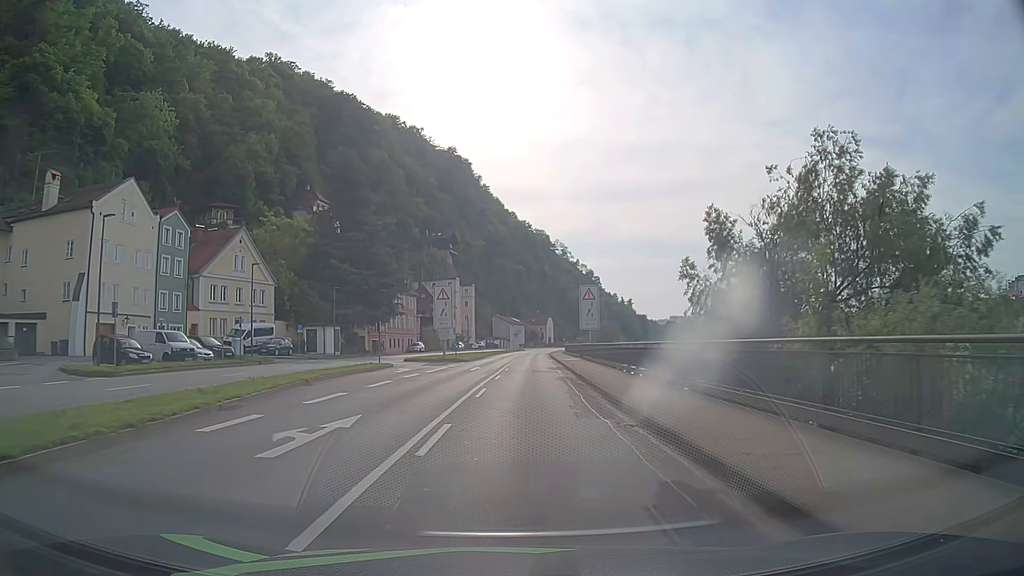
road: primary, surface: asphalt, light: Day
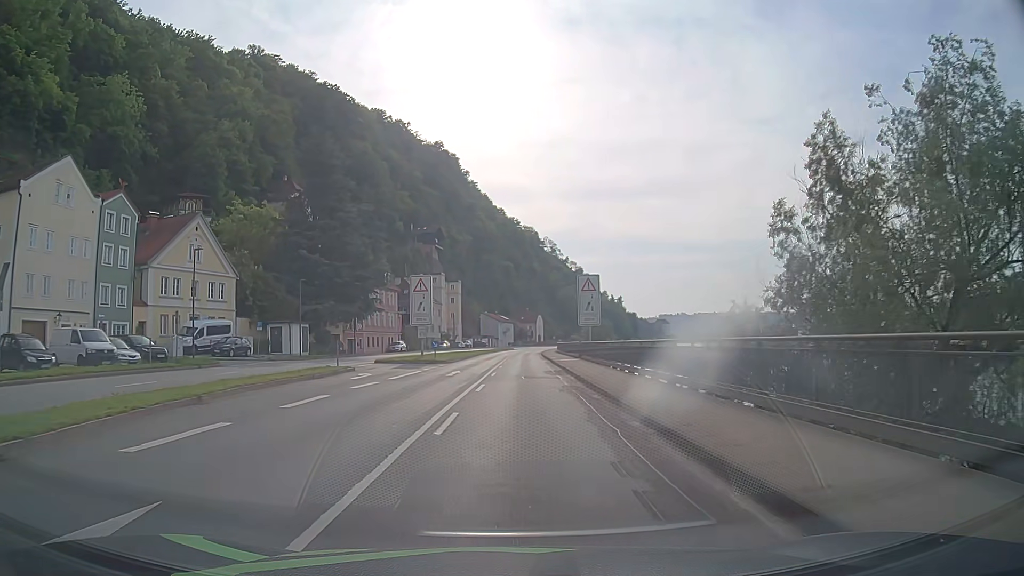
(+0.1, +7.4) m; +1°
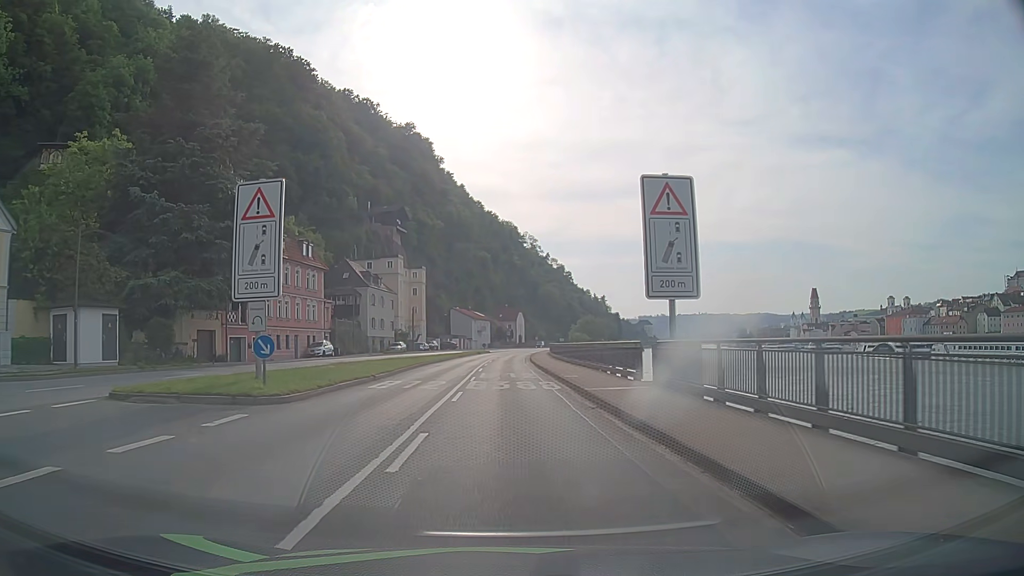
(+0.4, +29.6) m; +2°
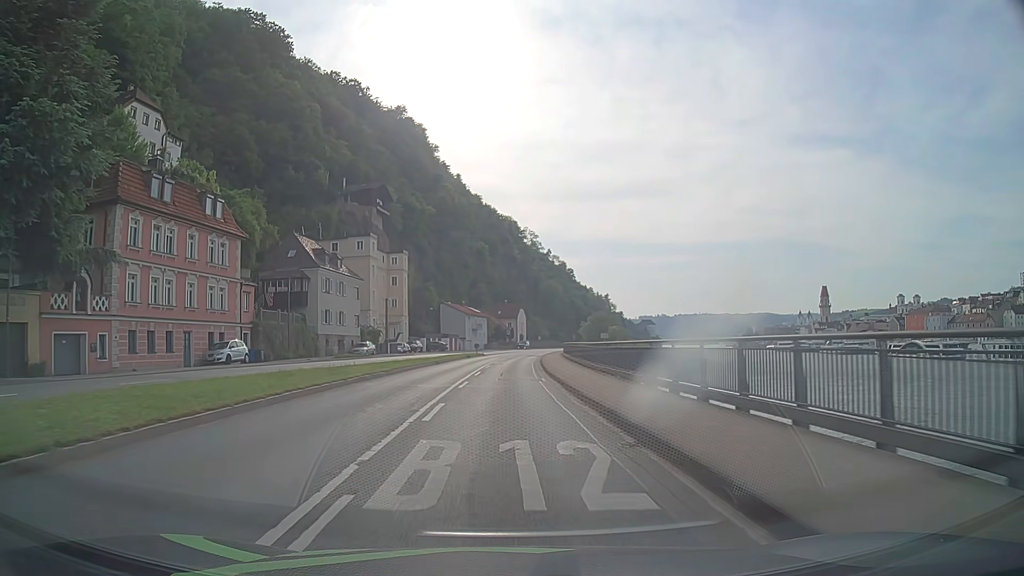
(+0.1, +22.3) m; -1°
